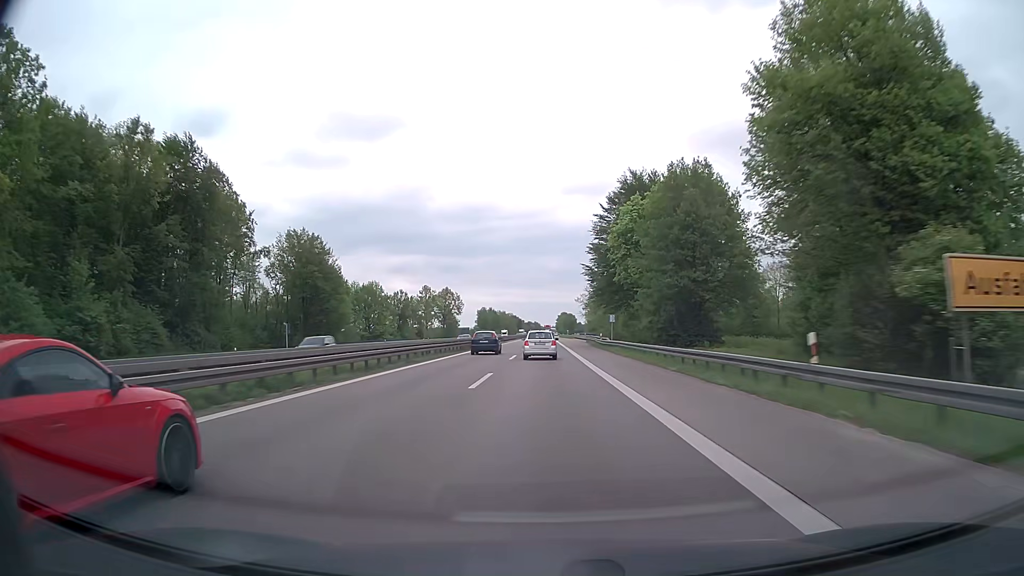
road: trunk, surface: asphalt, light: Day
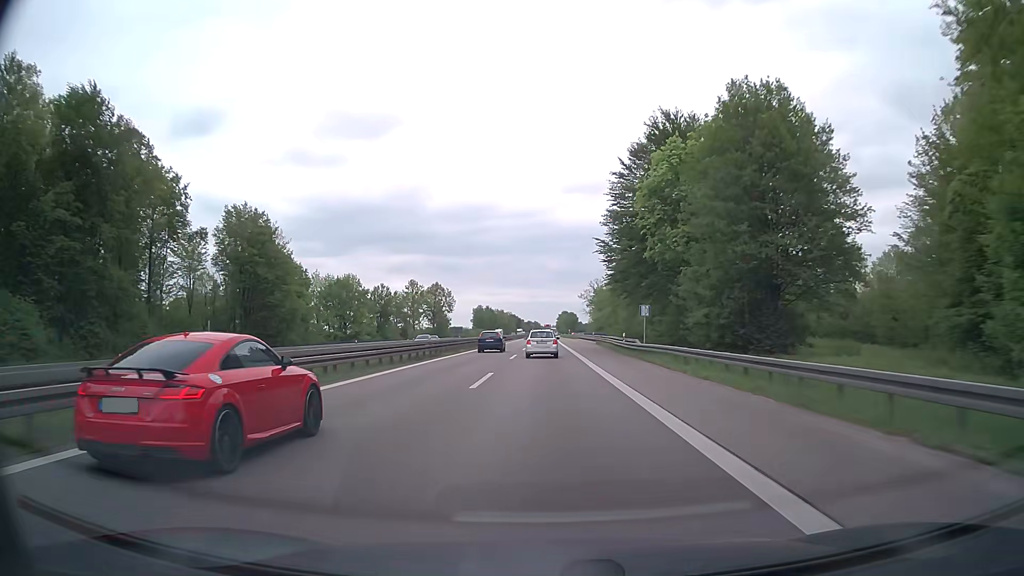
(0.0, +18.2) m; 0°
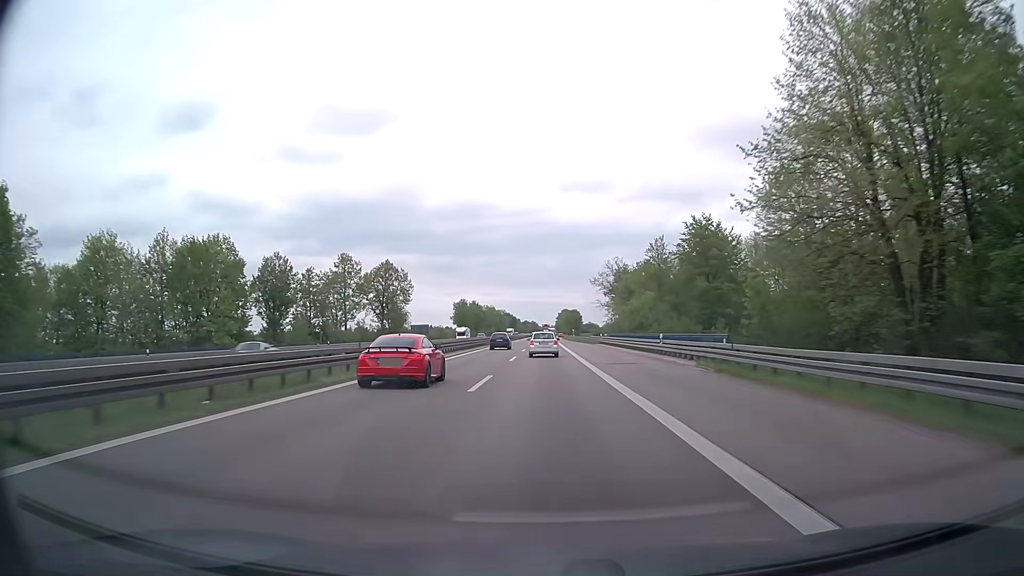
(+0.1, +54.7) m; 0°
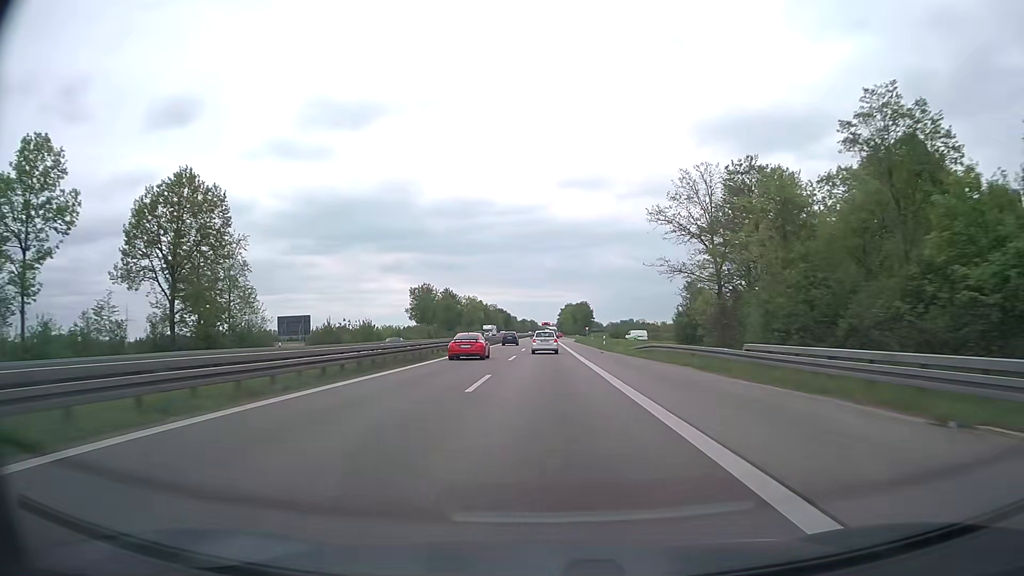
(+0.2, +72.9) m; 0°
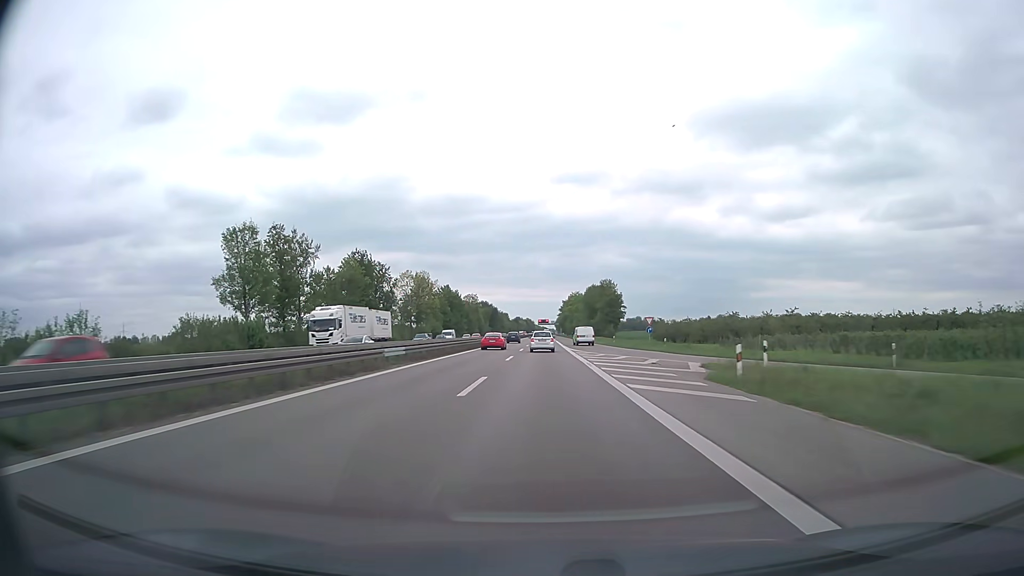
(+0.3, +91.1) m; 0°
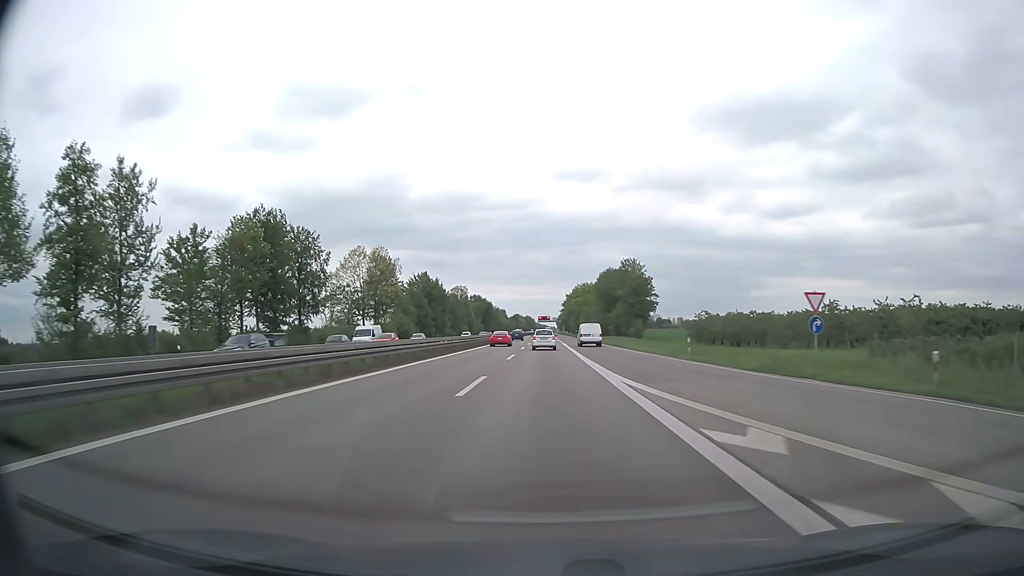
(0.0, +36.4) m; 0°
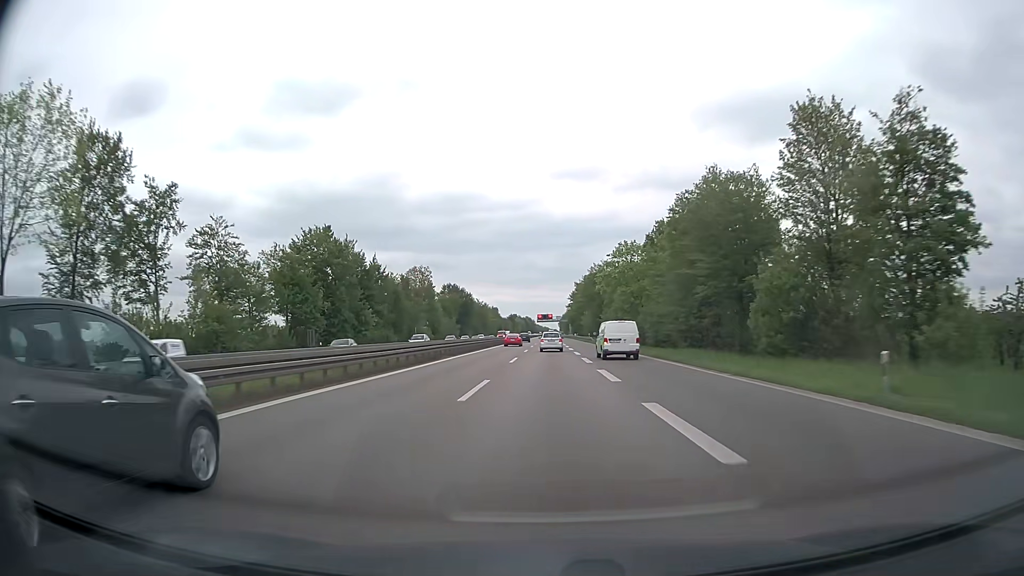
(0.0, +72.8) m; 0°
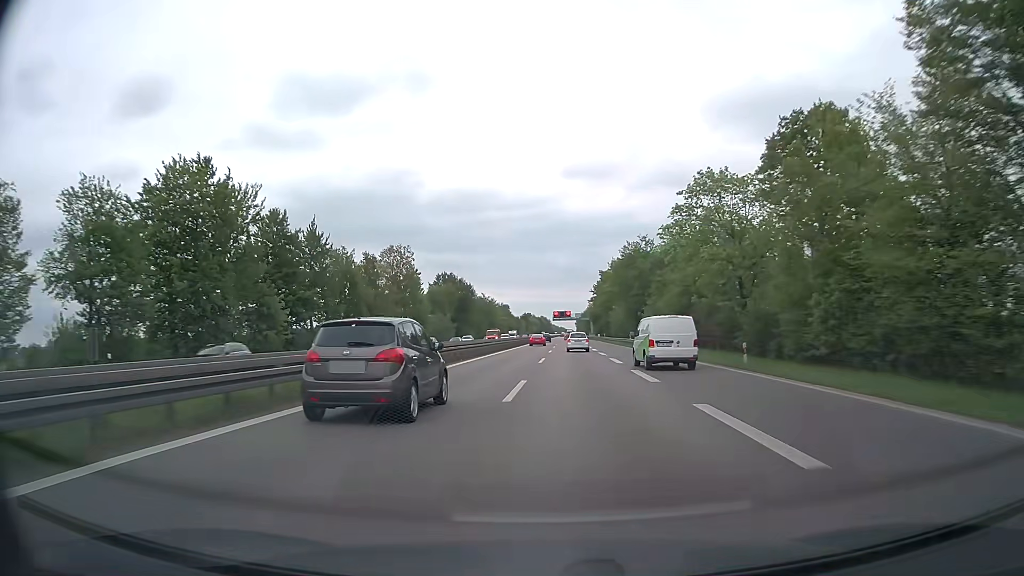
(-0.4, +36.4) m; -1°
(0, +10) (0, +20) (0, +30) (0, +40) (0, +50) (0, +60) (0, +70) (0, +80) (0, +90) (0, +100) m
